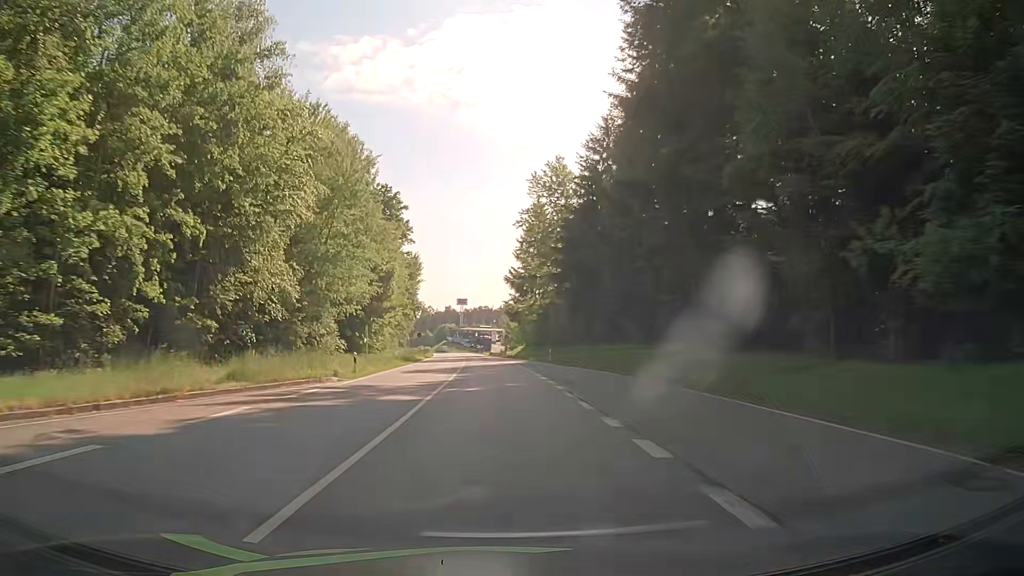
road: secondary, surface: asphalt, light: Day
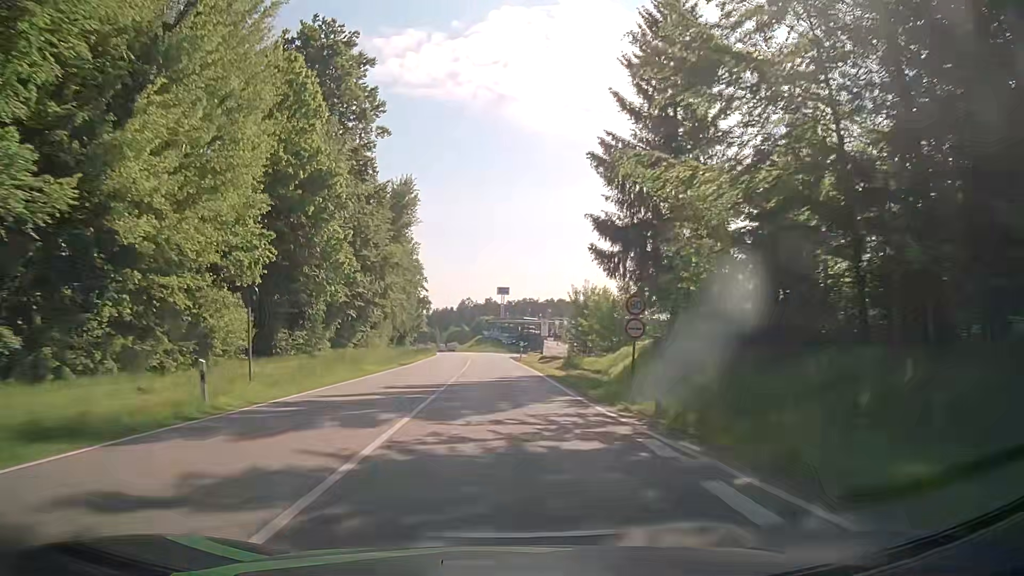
(-1.3, +62.8) m; -3°
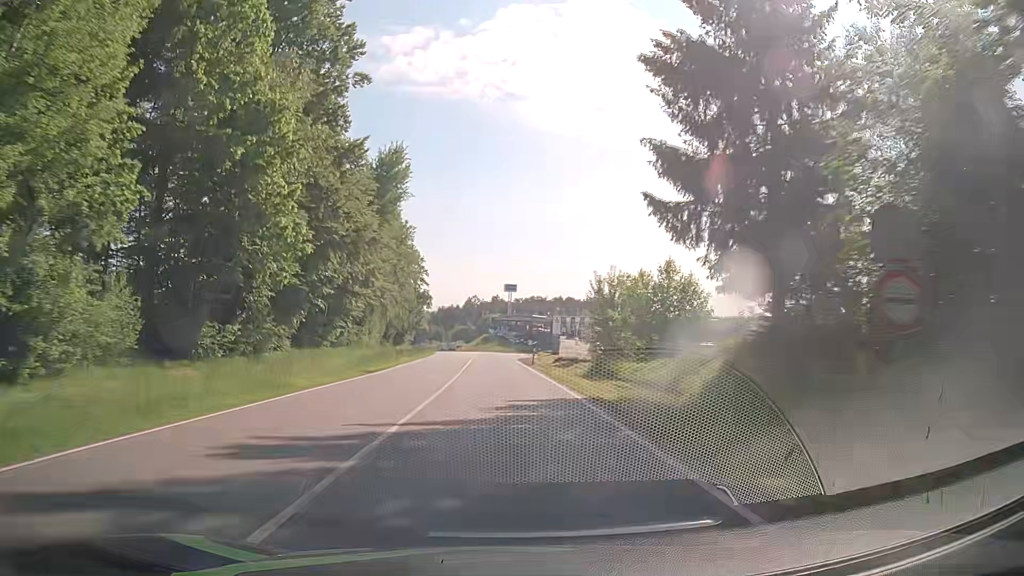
(0.0, +12.6) m; 0°
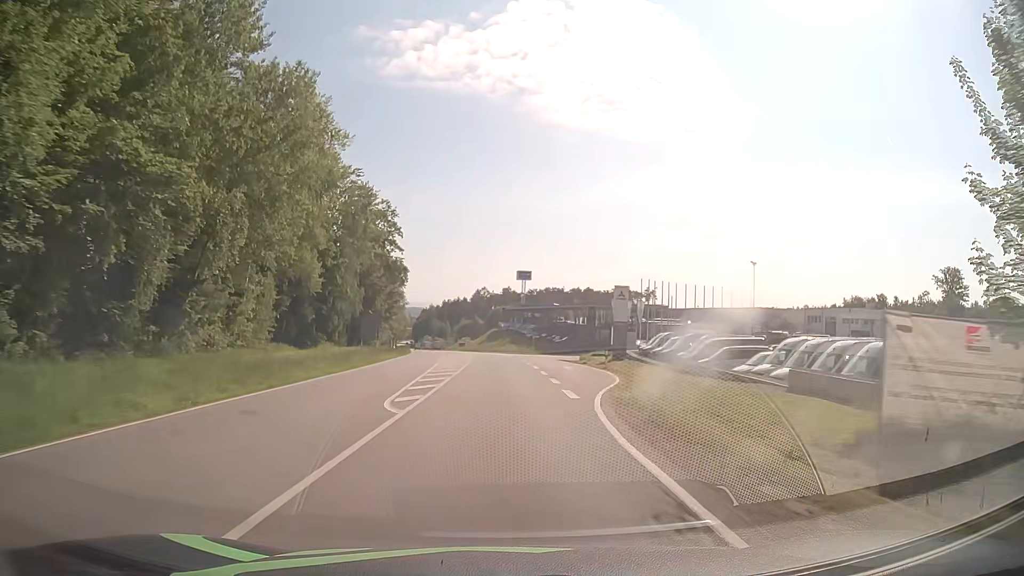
(-0.8, +50.3) m; -1°
(0, +10) (0, +20) (0, +30) (0, +40) (-1, +50) (-1, +60) (-2, +70) (-3, +80) (-4, +90) (-5, +100) m
